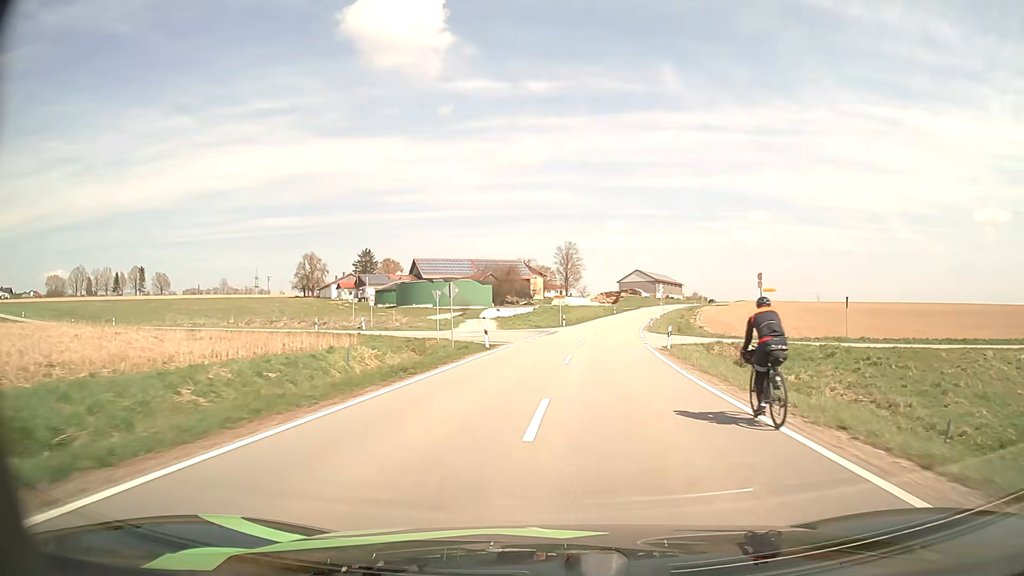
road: tertiary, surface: asphalt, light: Day
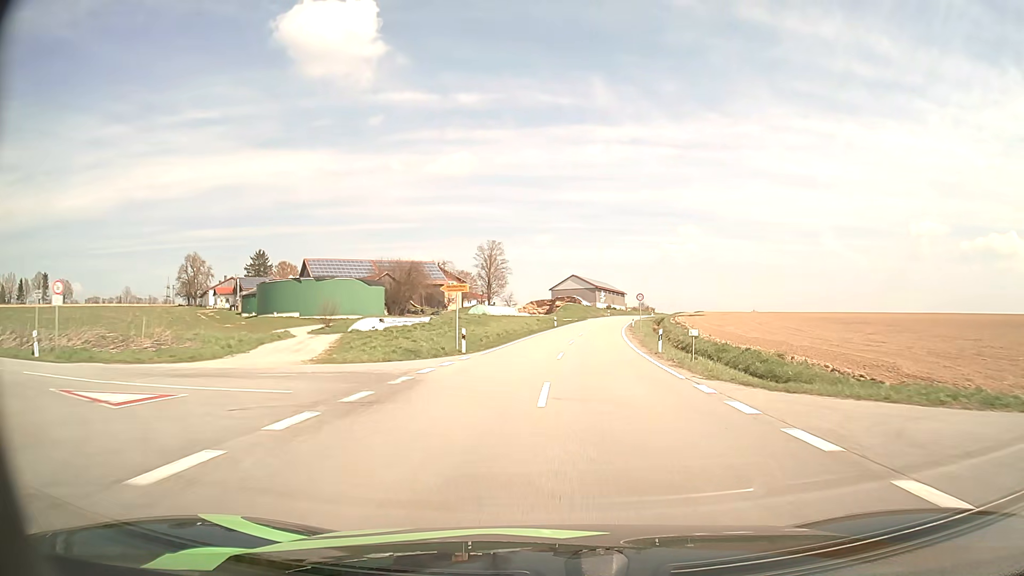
(+1.8, +34.3) m; +6°
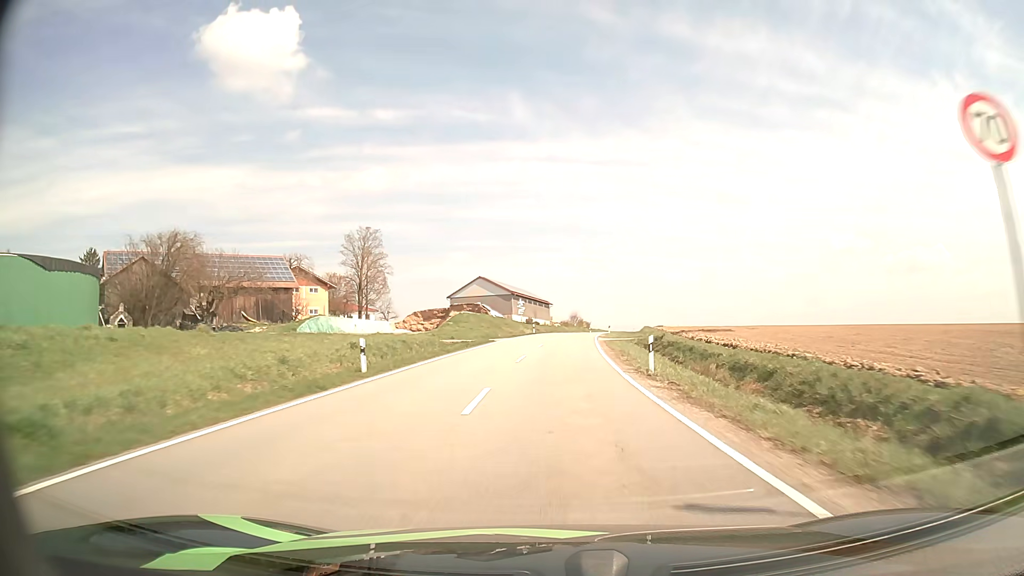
(+3.5, +49.9) m; +7°
(0, +10) (0, +20) (+1, +30) (+1, +40) (+2, +50) (+3, +60) (+4, +70) (+5, +80) (+7, +90) (+8, +99) m
